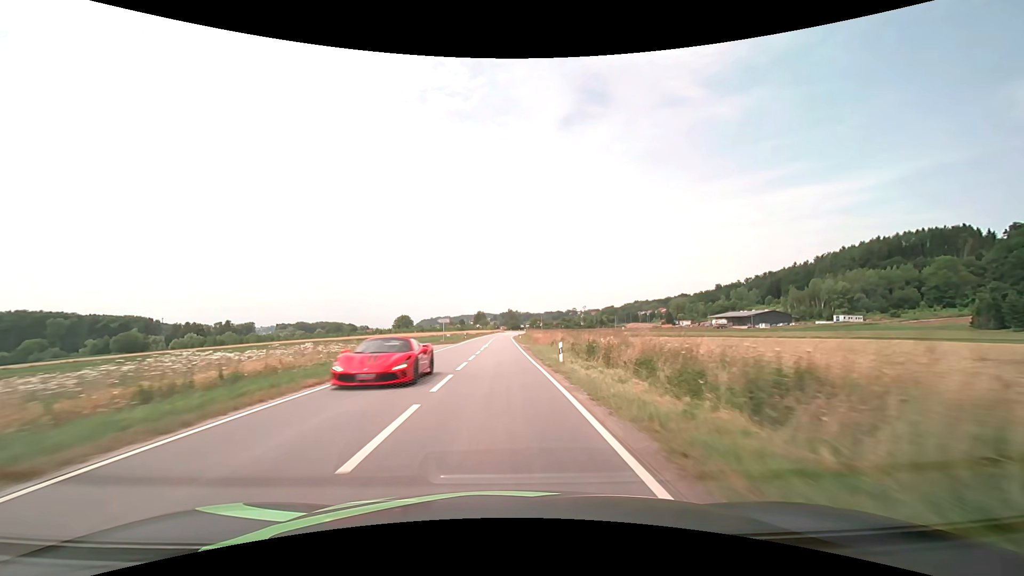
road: secondary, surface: asphalt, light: Day
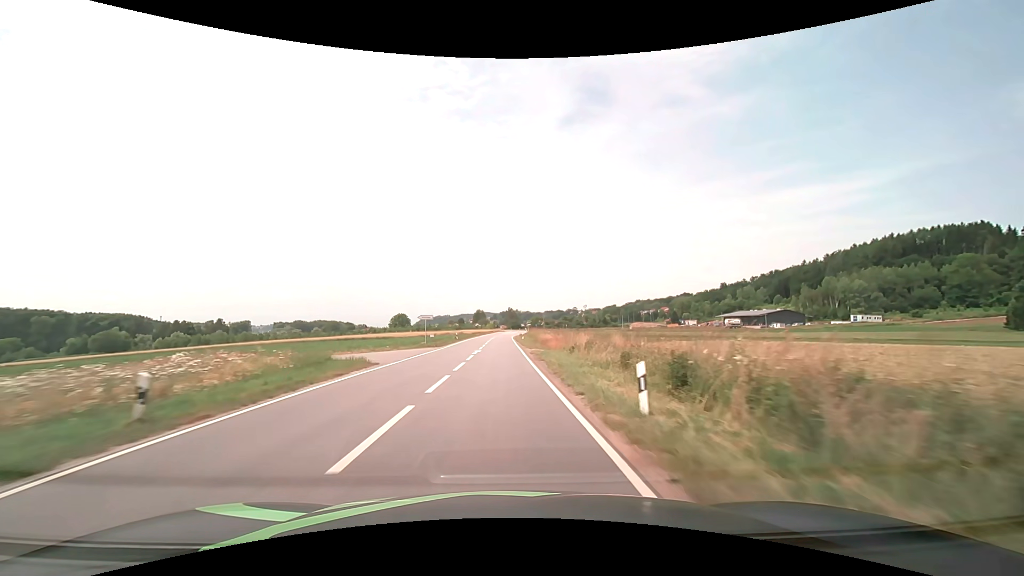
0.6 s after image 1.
(0.0, +11.9) m; 0°
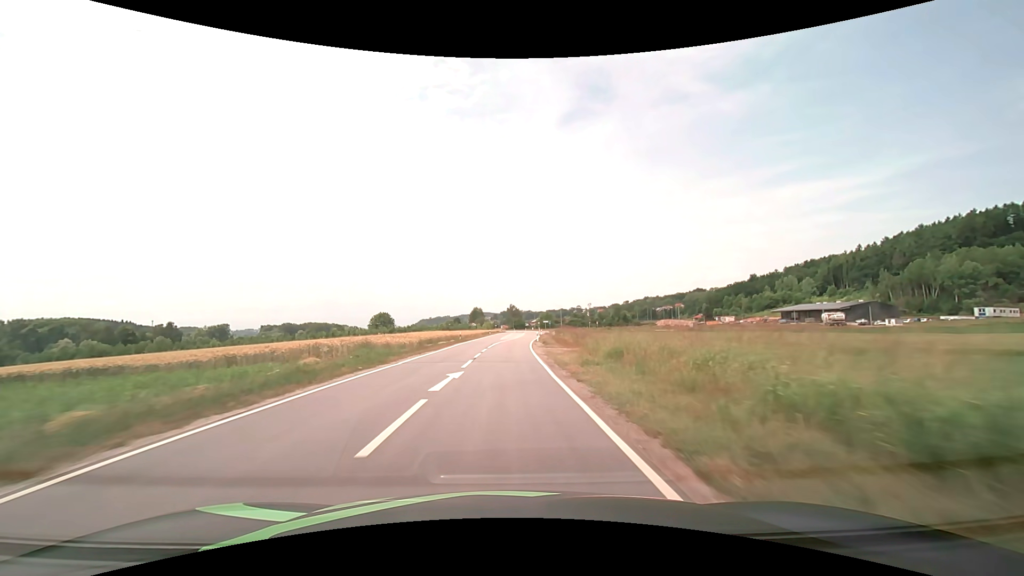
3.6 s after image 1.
(-0.6, +59.6) m; 0°
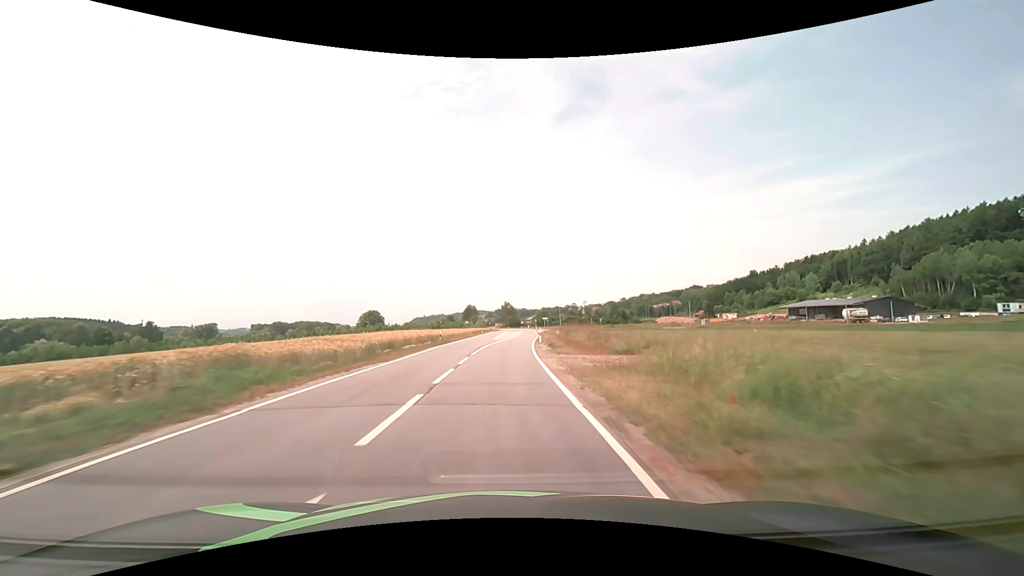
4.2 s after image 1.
(+0.1, +11.6) m; +1°
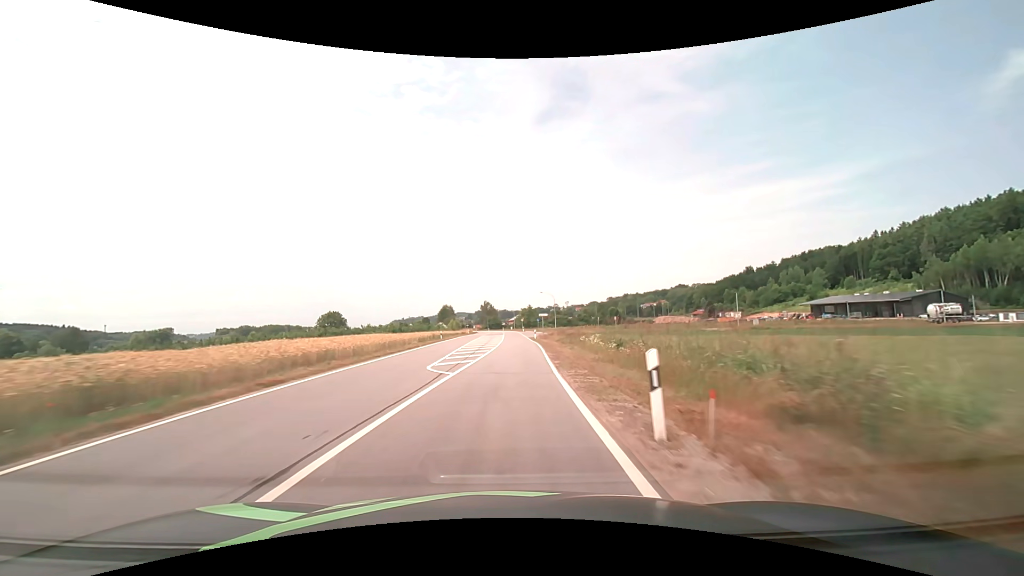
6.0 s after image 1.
(+0.6, +33.9) m; +2°
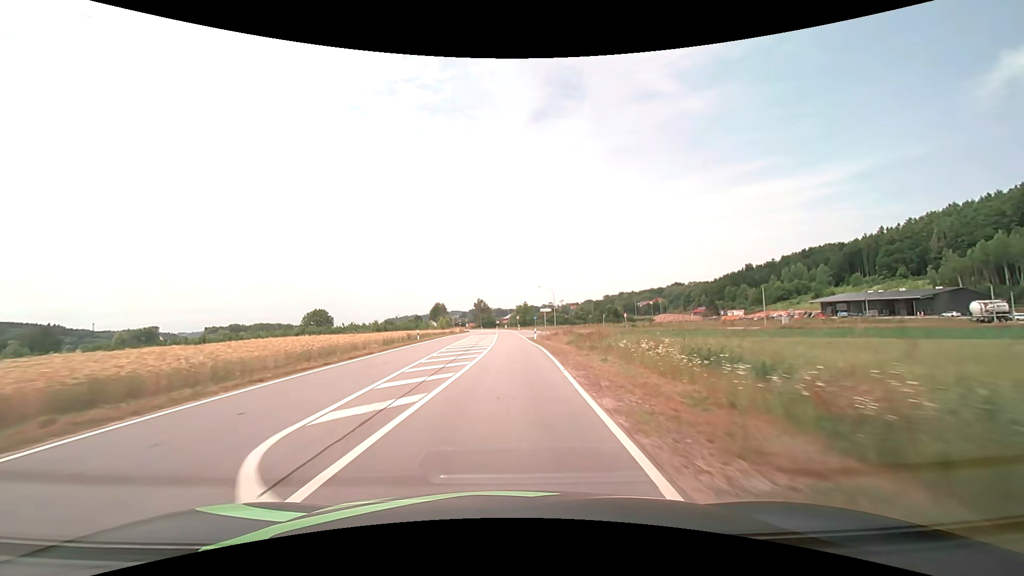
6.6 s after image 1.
(+0.1, +10.9) m; +1°
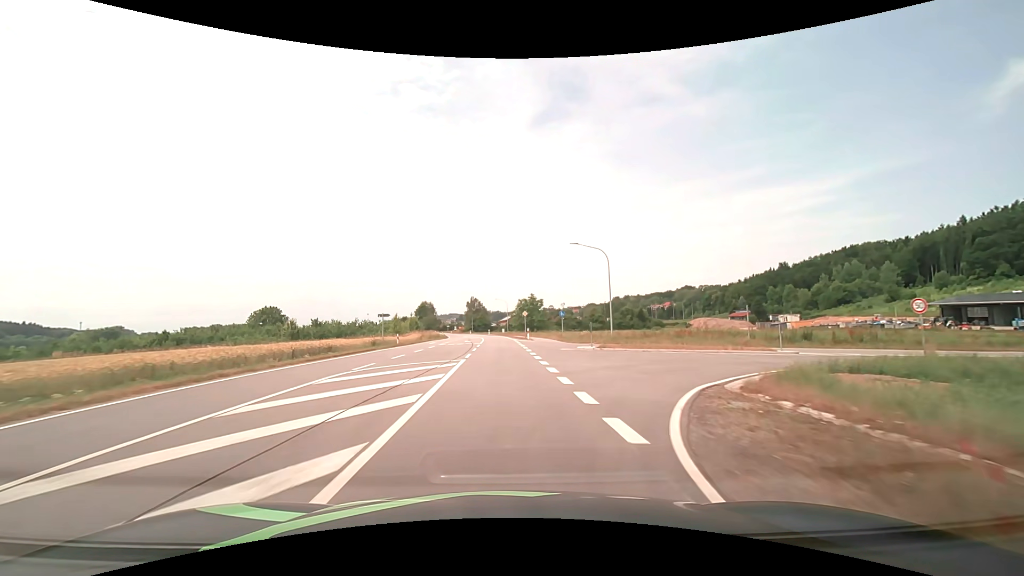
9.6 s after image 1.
(+0.2, +51.2) m; 0°
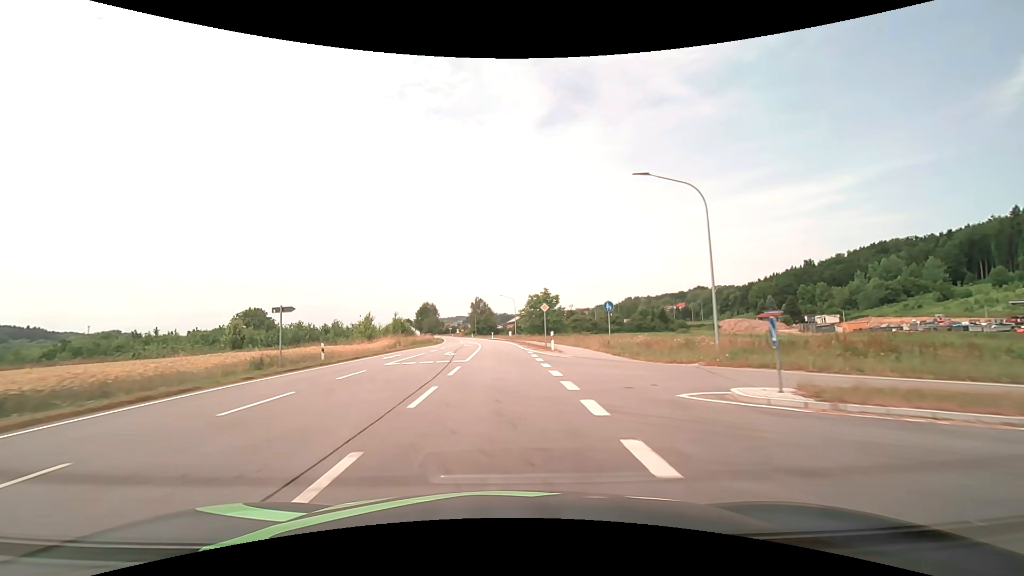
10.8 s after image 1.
(-0.1, +19.4) m; -1°
(0, +10) (0, +20) (0, +30) (-1, +40) (-1, +50) (-2, +60) (-3, +70) (-5, +80) (-6, +90) (-7, +100) m
